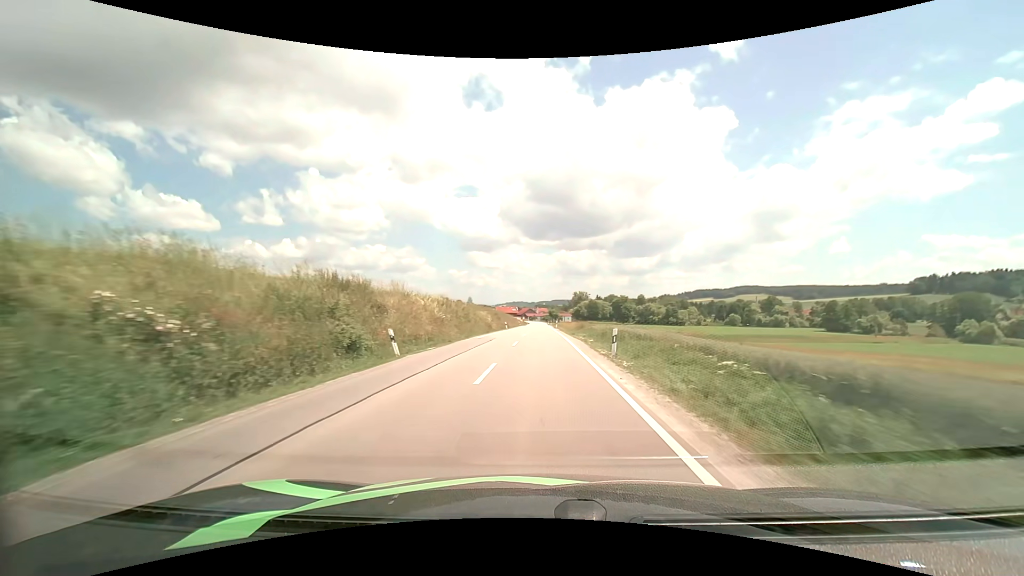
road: secondary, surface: asphalt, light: Day
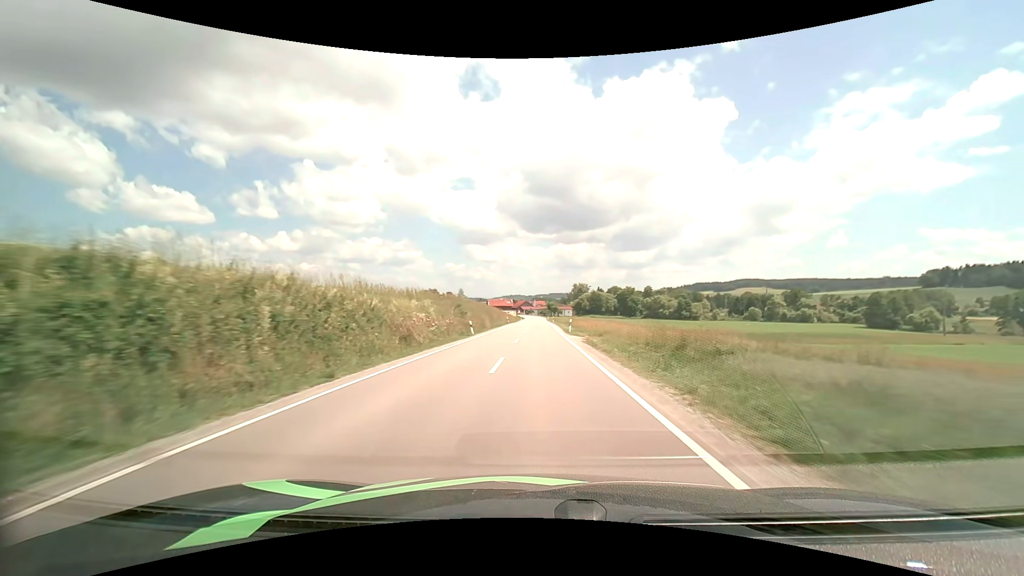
(+0.1, +34.3) m; 0°
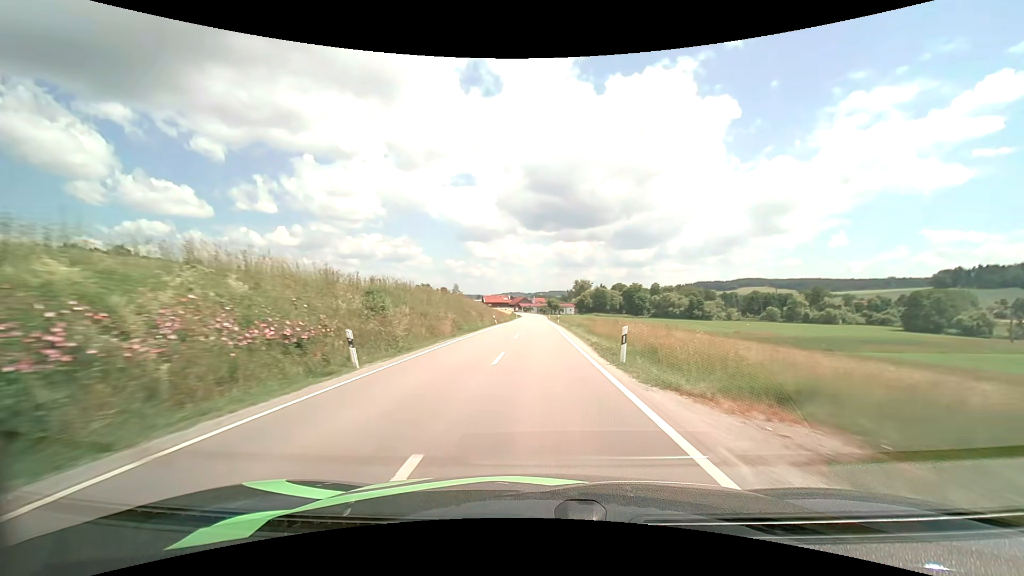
(0.0, +22.6) m; 0°
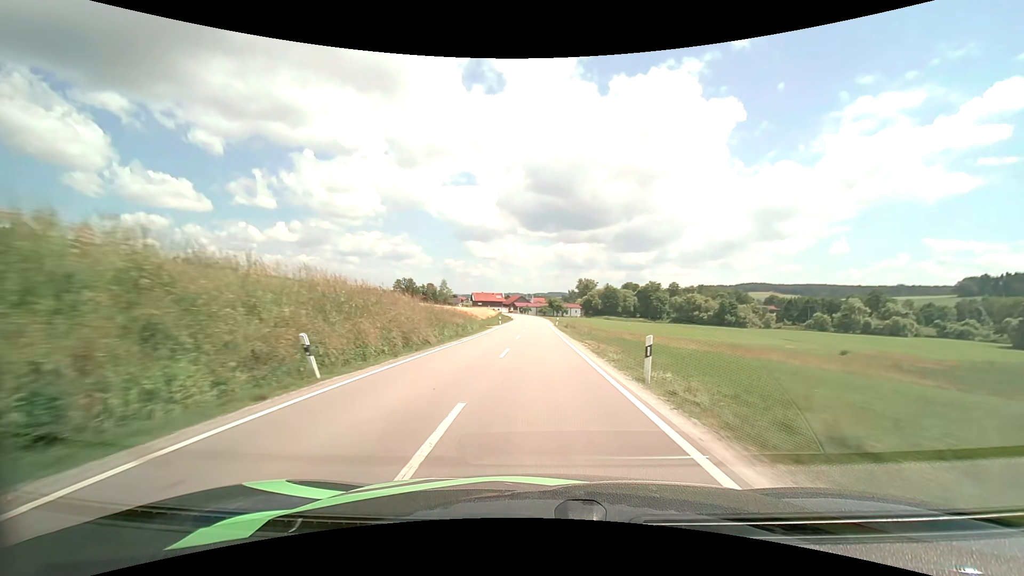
(-0.1, +45.5) m; 0°
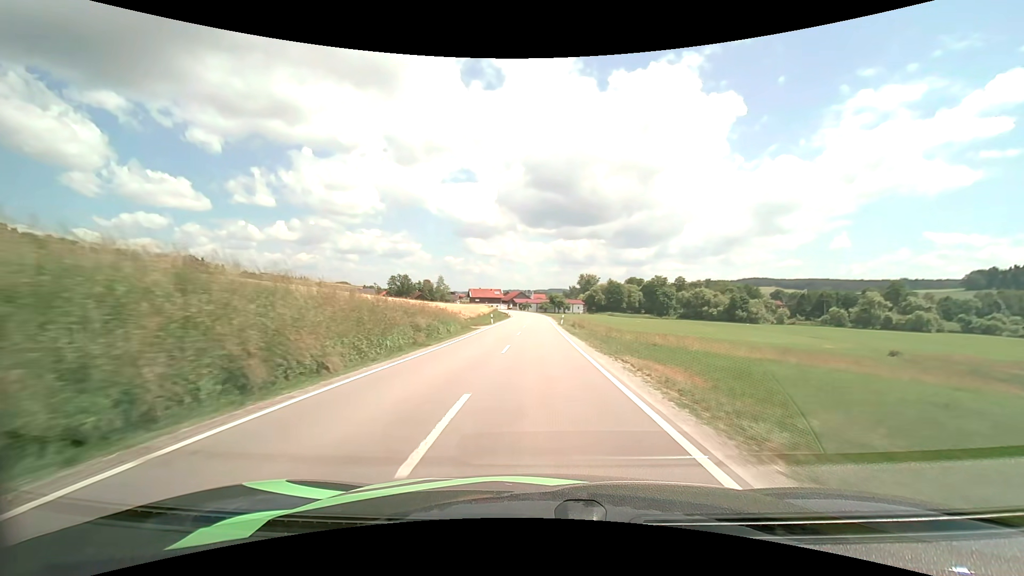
(0.0, +11.3) m; 0°
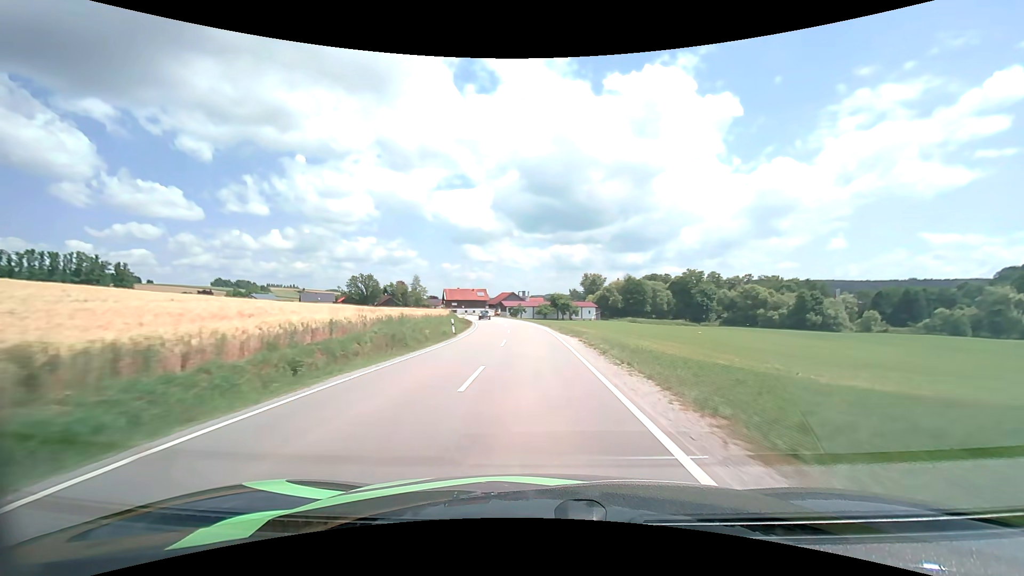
(+0.1, +55.9) m; 0°
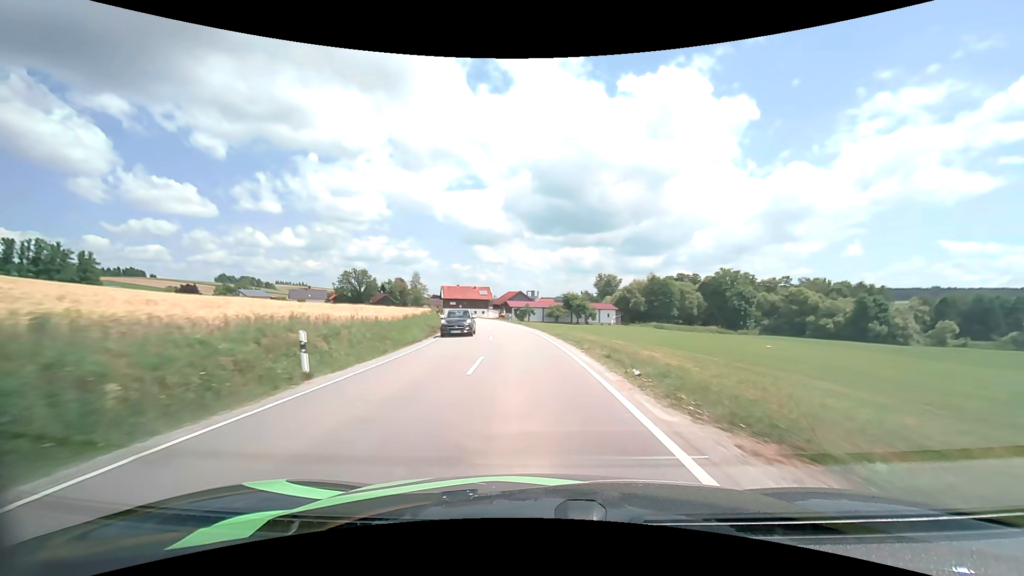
(-0.2, +21.8) m; -1°
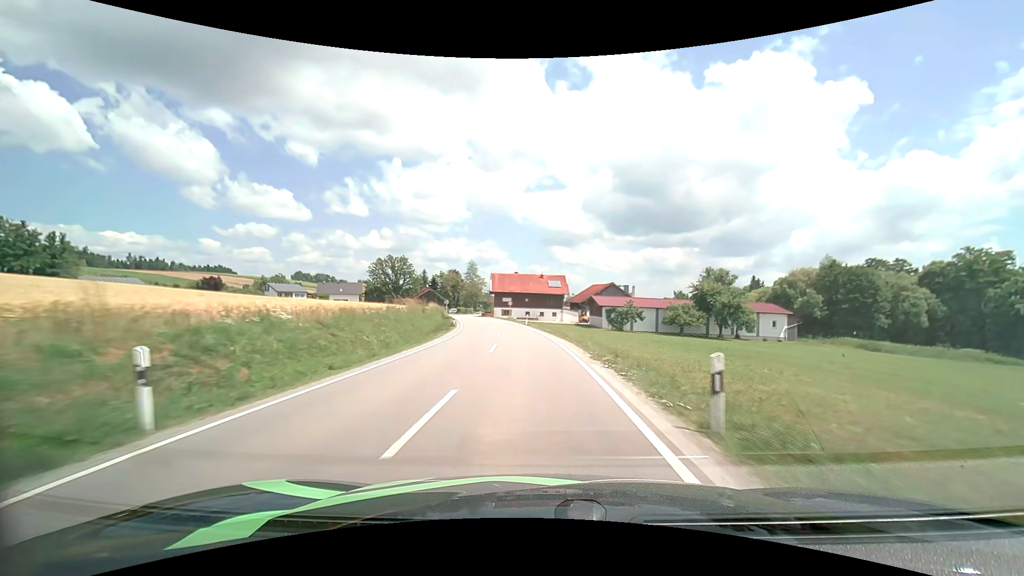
(-4.3, +54.1) m; -9°
(0, +10) (0, +20) (-1, +30) (-2, +40) (-3, +50) (-5, +60) (-7, +70) (-9, +79) (-11, +89) (-13, +99) m
